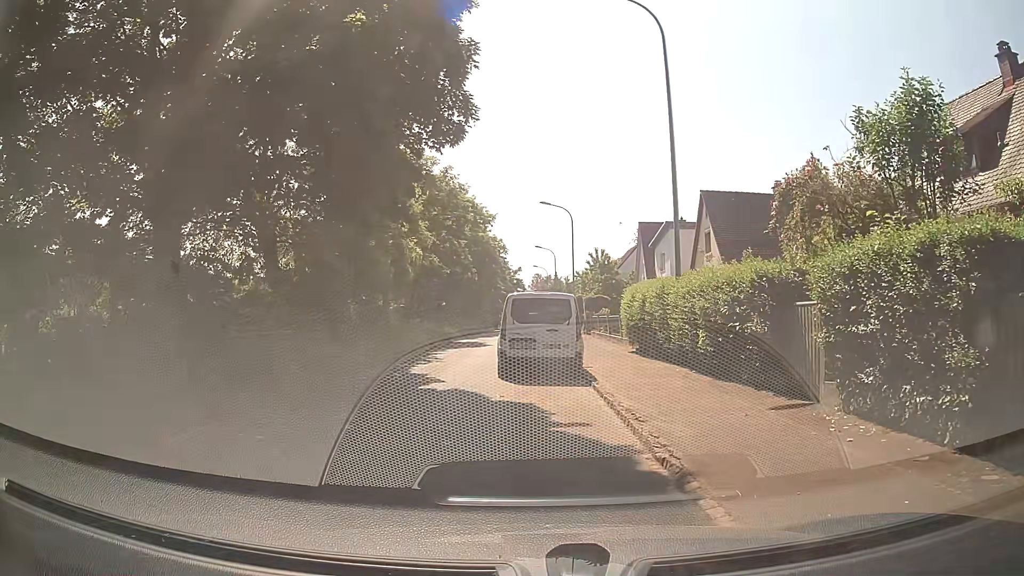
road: residential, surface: asphalt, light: Day
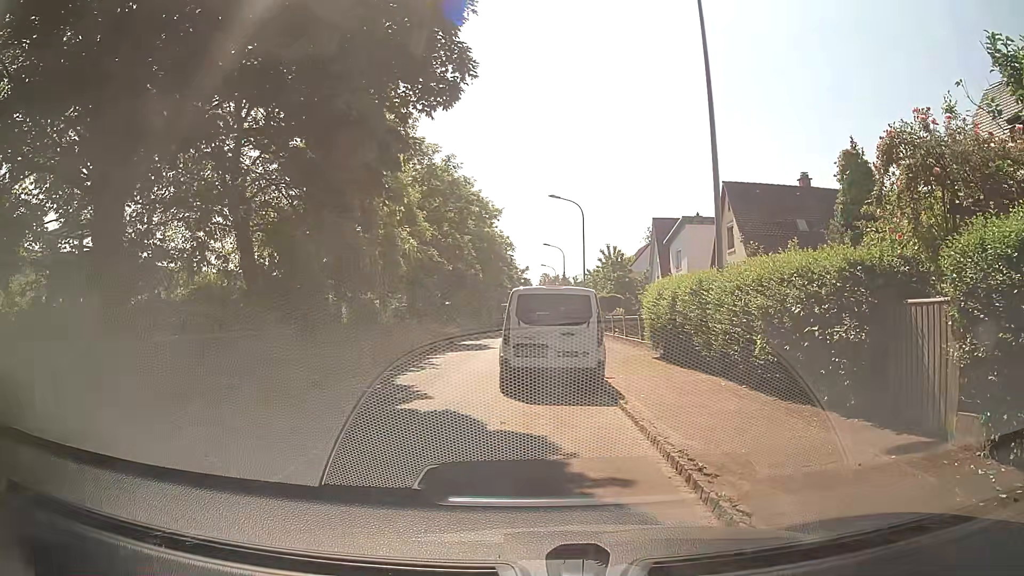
(0.0, +2.7) m; +1°
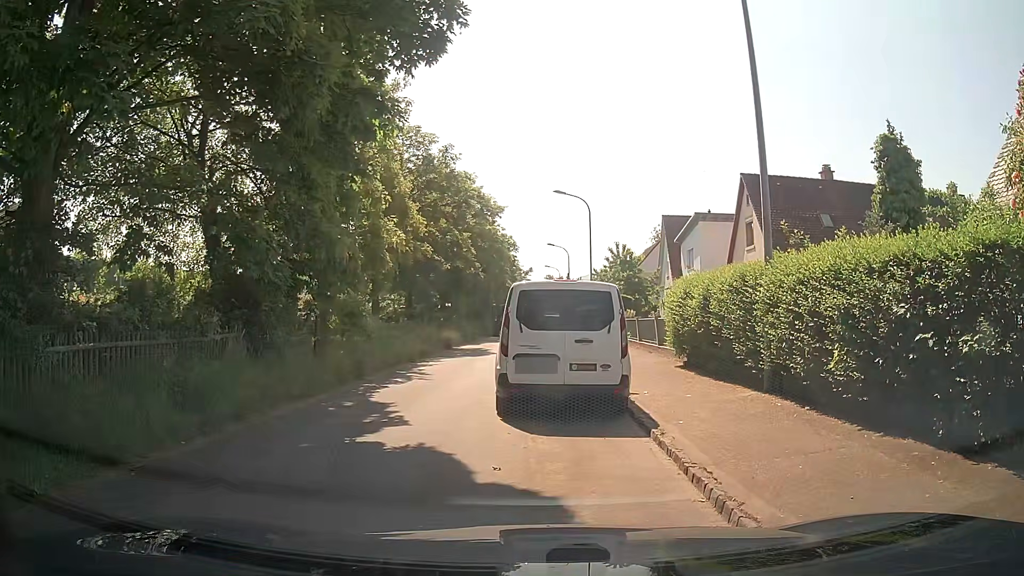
(0.0, +2.3) m; +1°
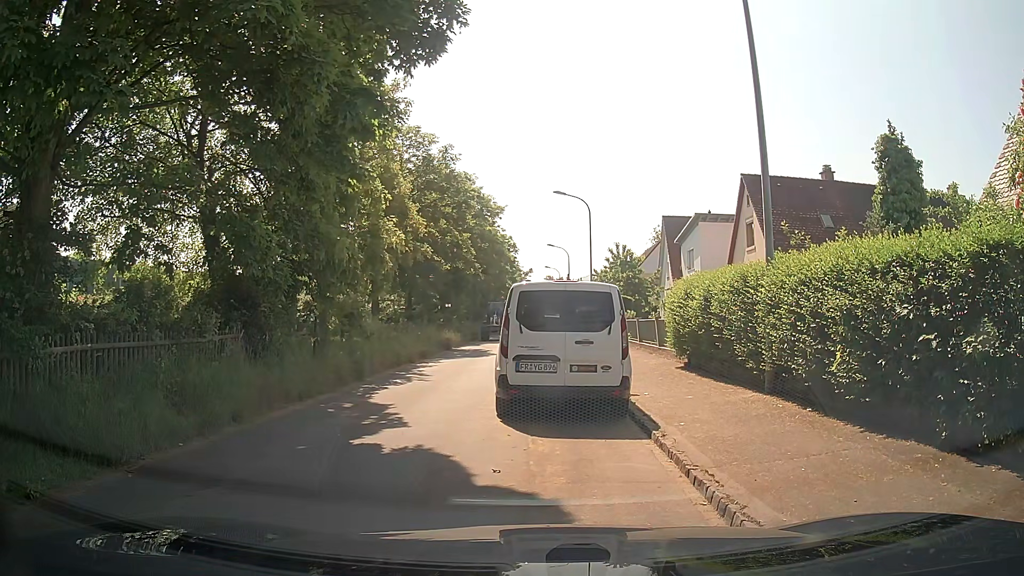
(0.0, +0.1) m; 0°
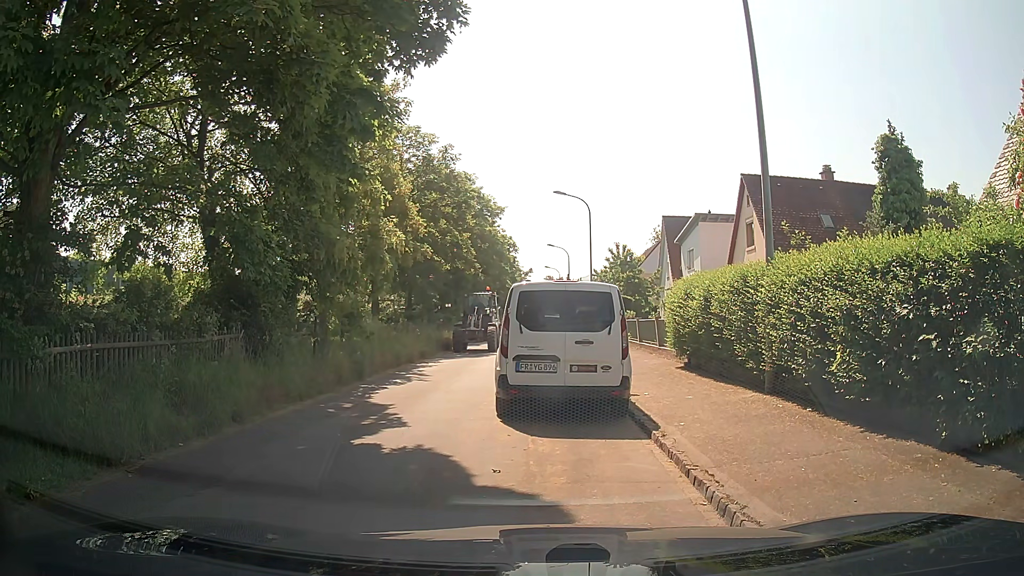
(0.0, 0.0) m; 0°
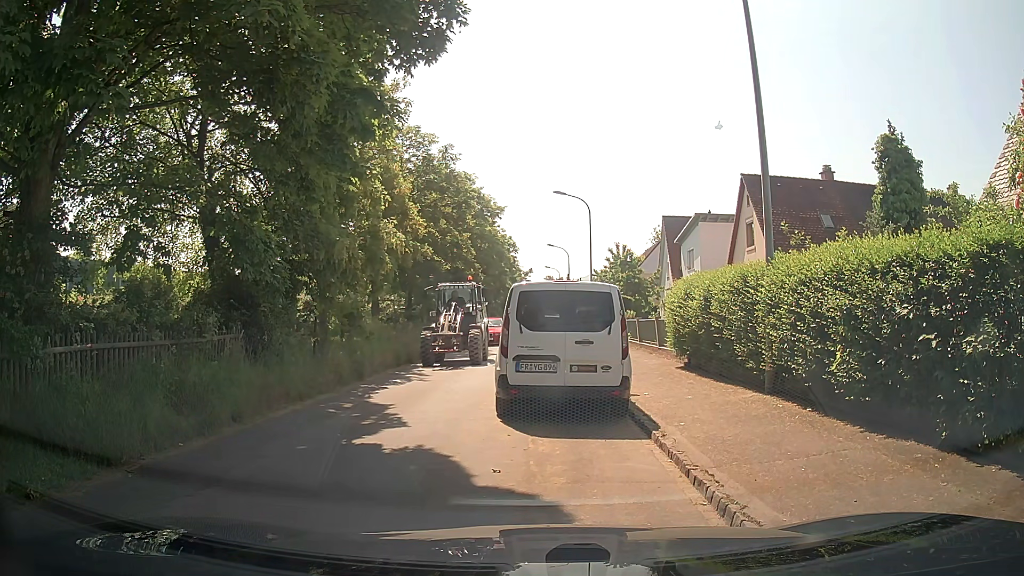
(0.0, 0.0) m; 0°
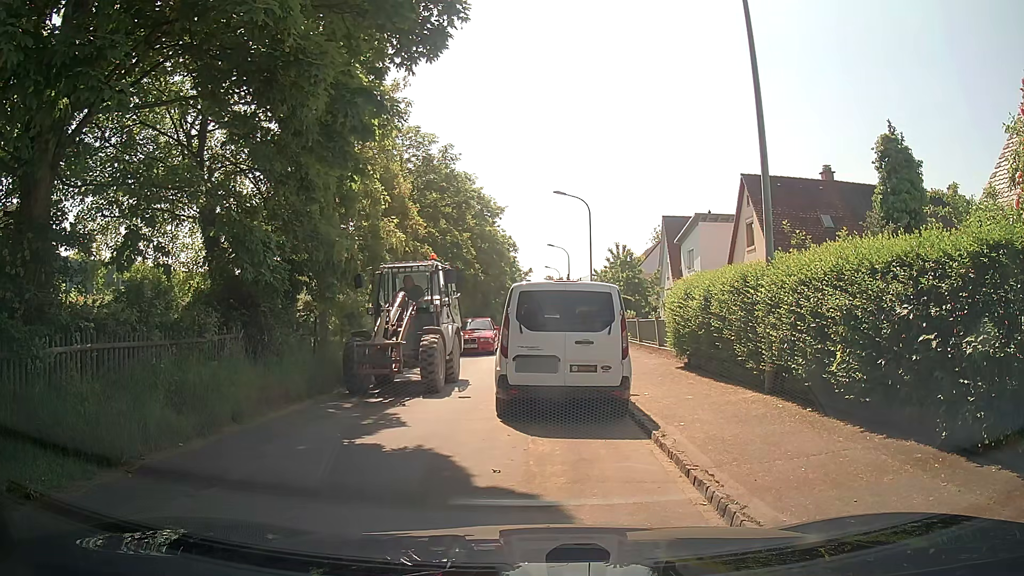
(0.0, 0.0) m; 0°
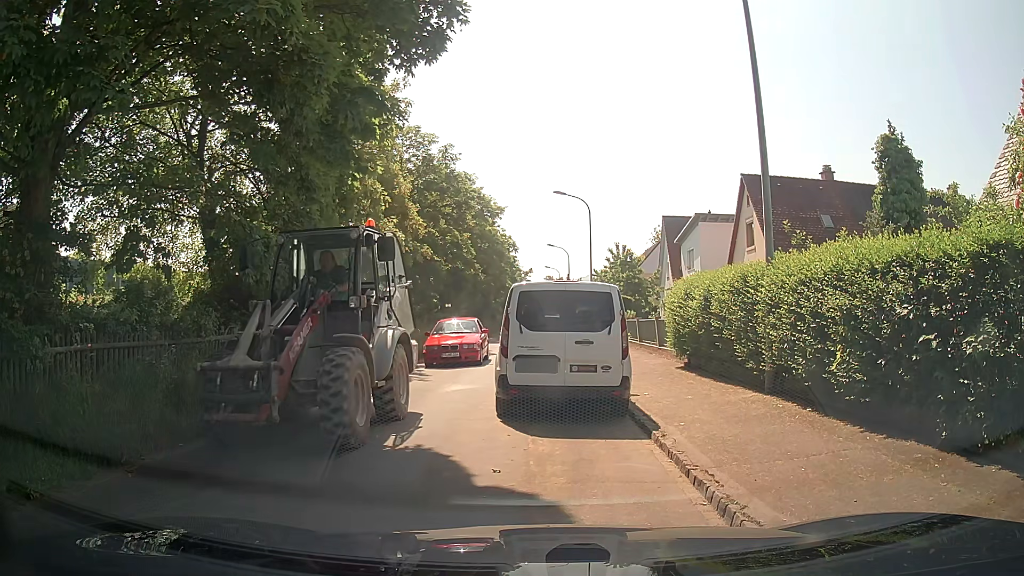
(0.0, 0.0) m; 0°
(-2, +10) (-3, +20) (-3, +30) (-3, +40) (-3, +50) (-3, +60) (-3, +70) (-4, +80) (-4, +90) (-4, +100) m
